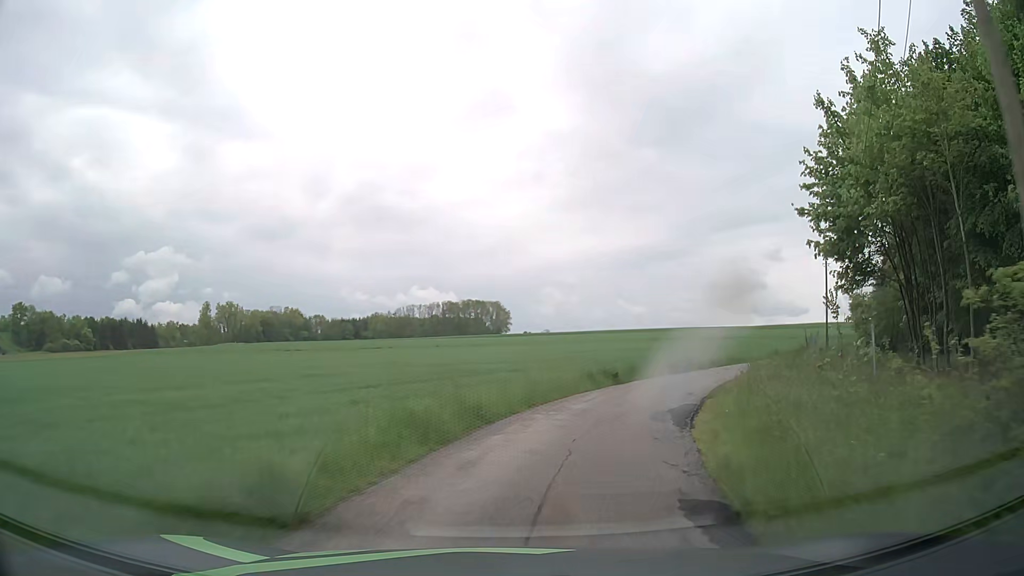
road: unclassified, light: Day
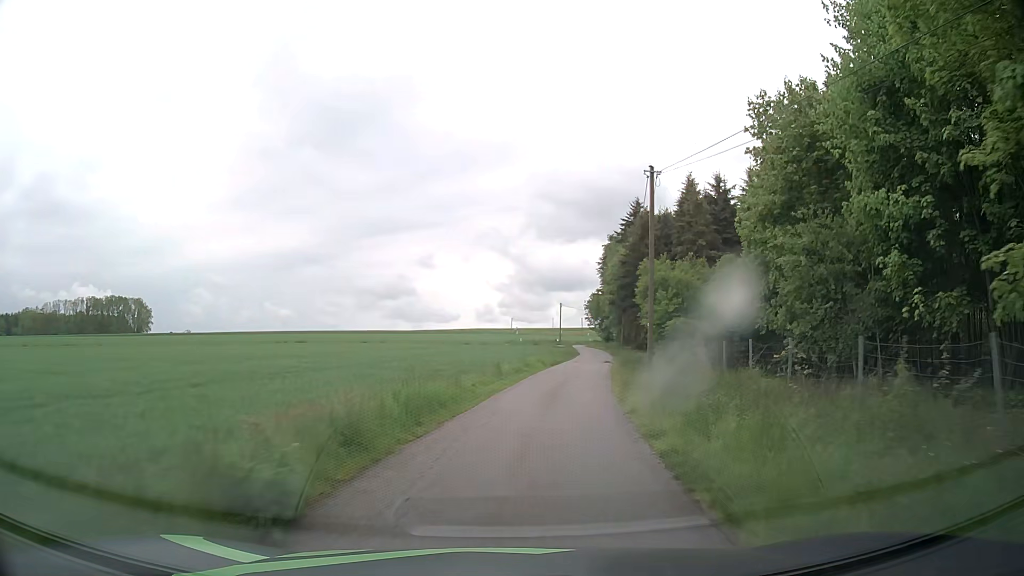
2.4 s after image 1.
(+8.0, +27.5) m; +30°
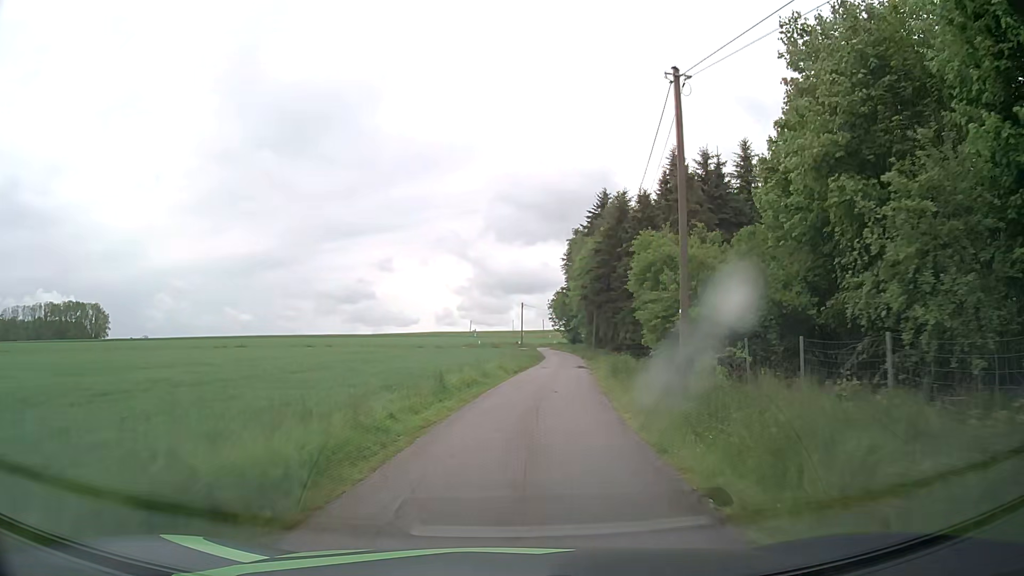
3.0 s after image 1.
(+0.3, +7.9) m; +4°
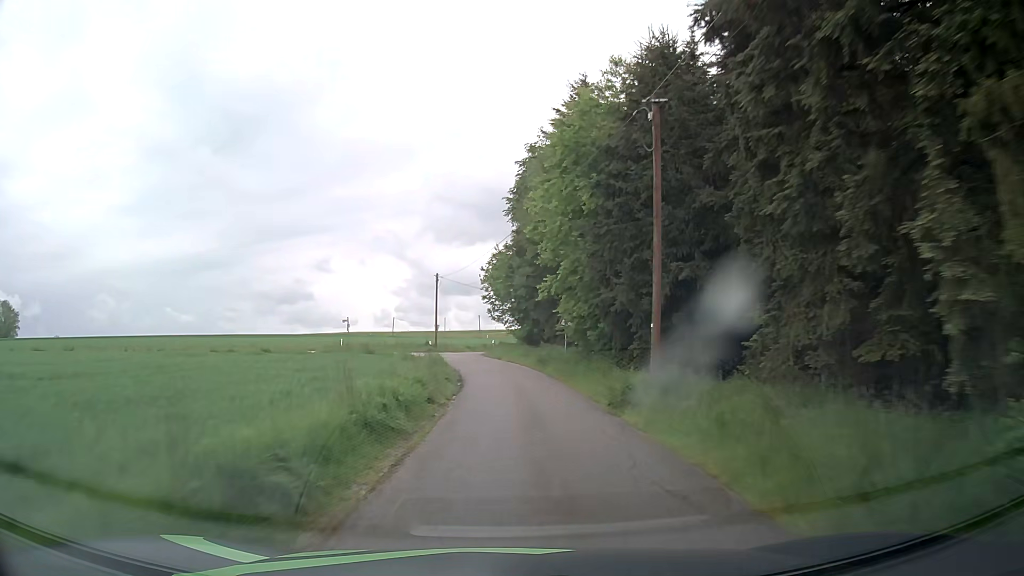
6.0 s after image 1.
(+2.9, +43.2) m; +5°
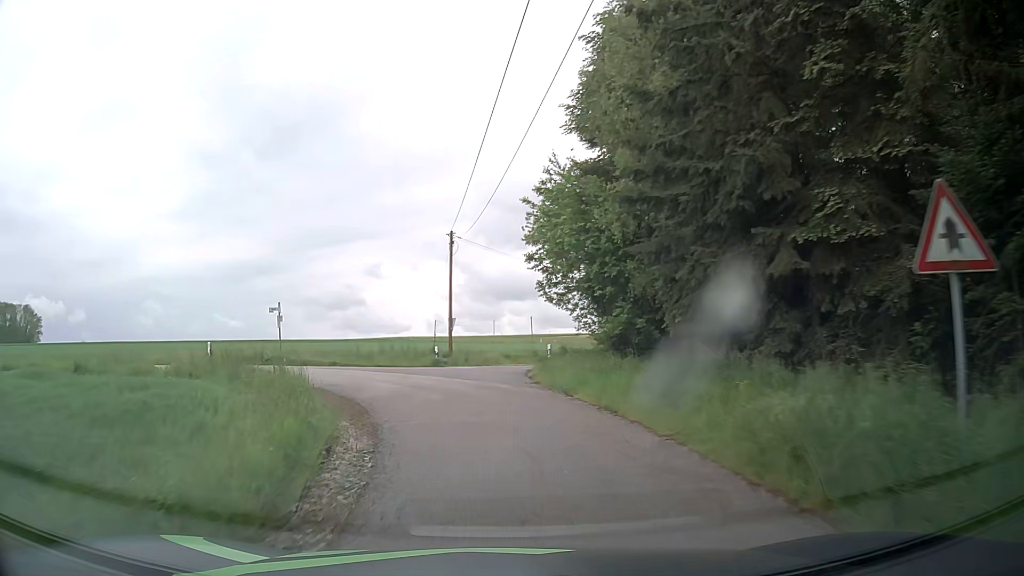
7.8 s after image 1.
(-0.3, +24.0) m; -4°
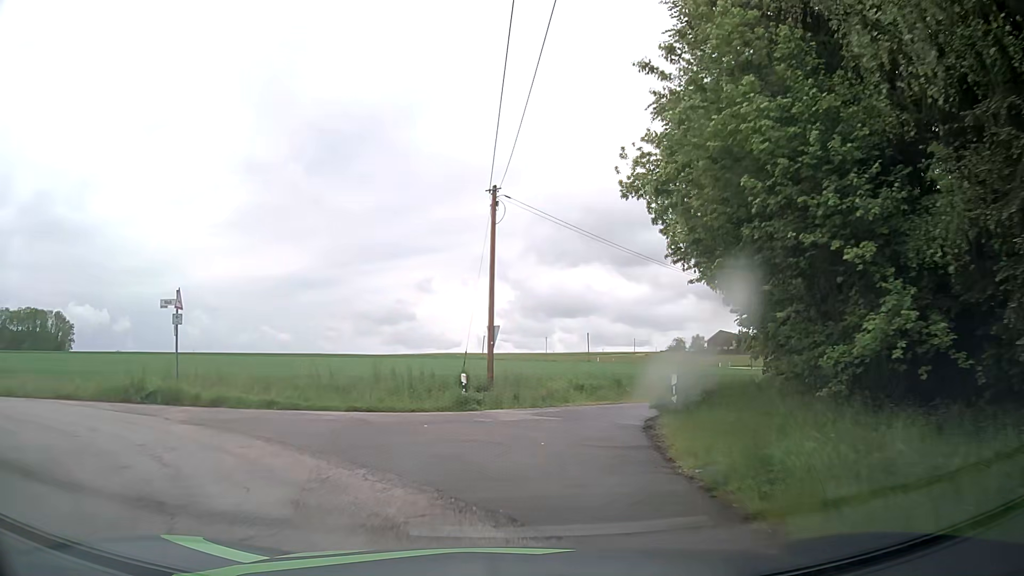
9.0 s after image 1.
(-0.7, +12.9) m; -4°
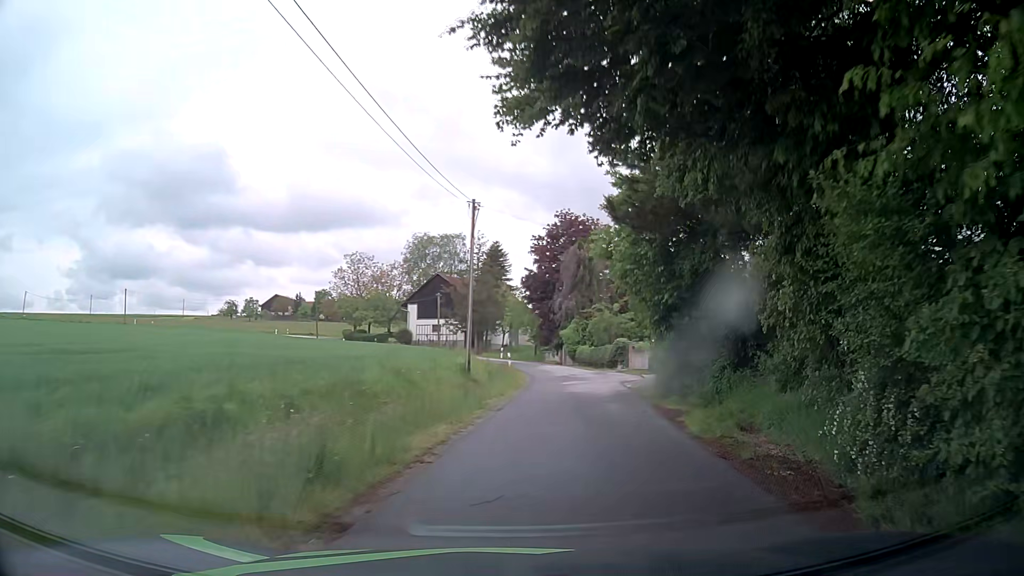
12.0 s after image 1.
(+5.6, +24.0) m; +37°
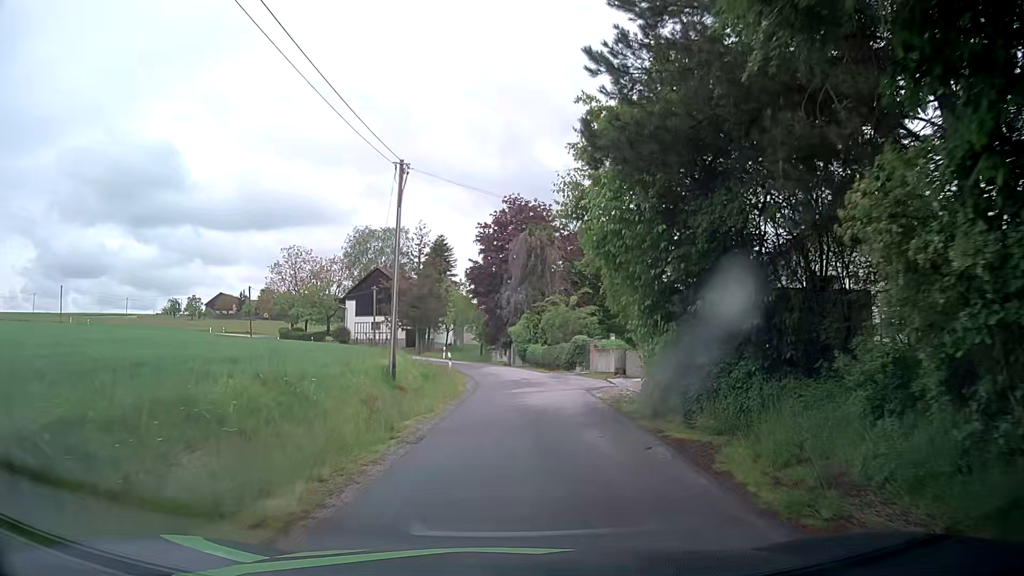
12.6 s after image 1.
(+0.2, +5.7) m; +3°
(0, +10) (+1, +20) (+1, +30) (0, +40) (-2, +50) (-6, +59) (-11, +67) (-18, +75) (-24, +83) (-32, +89) m
